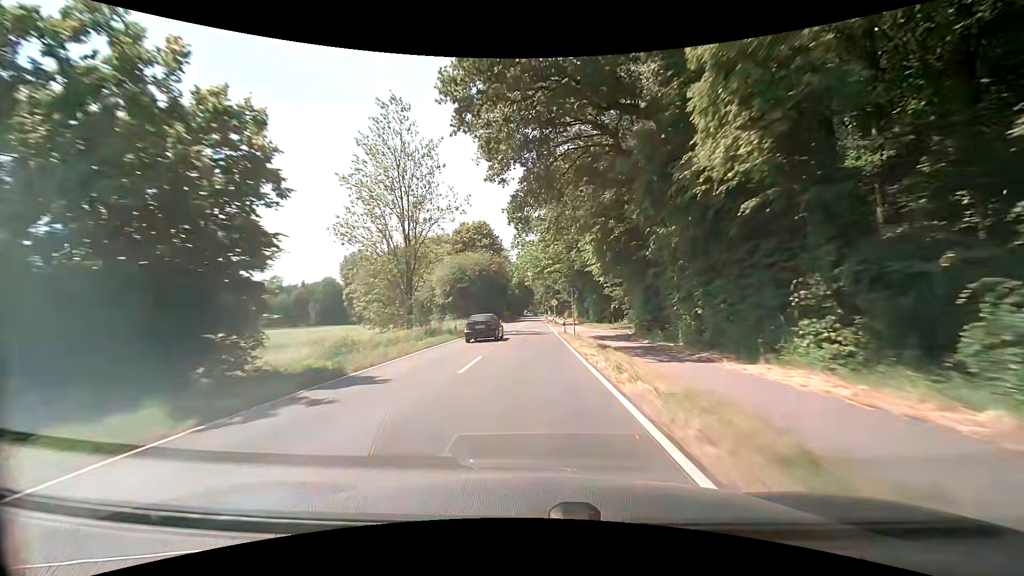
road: secondary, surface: asphalt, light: Day
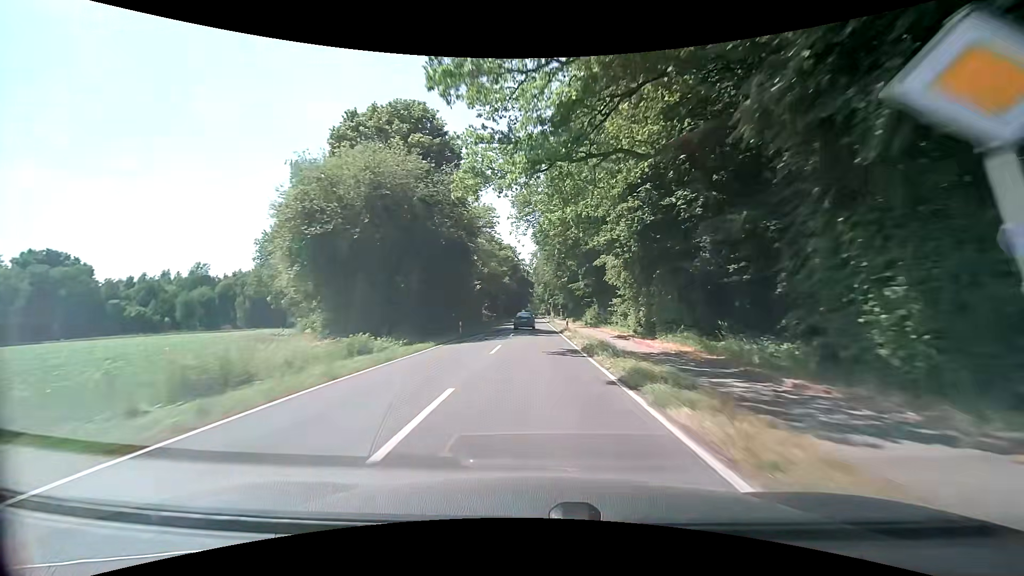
(-0.4, +54.8) m; 0°
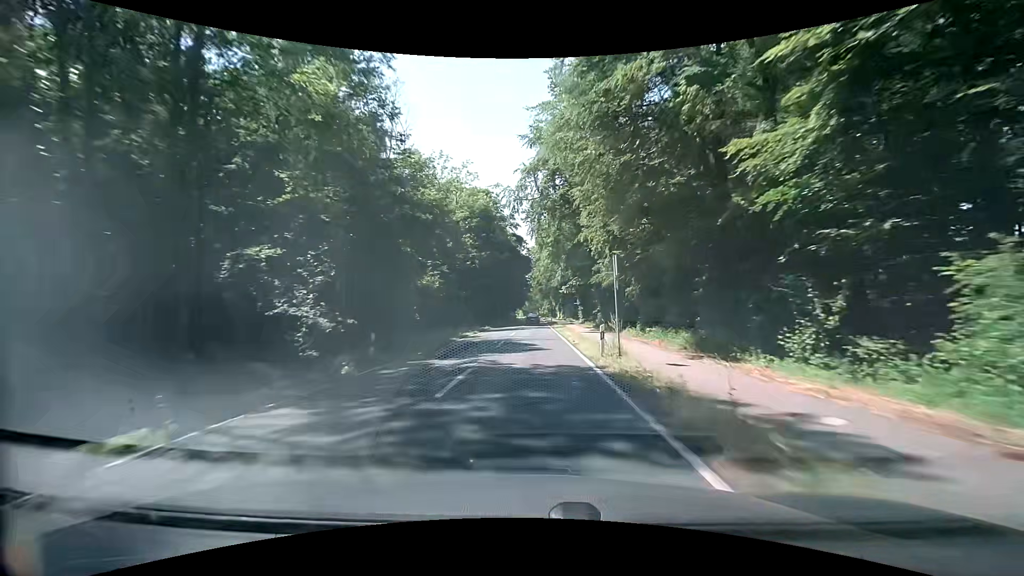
(+0.6, +68.6) m; 0°
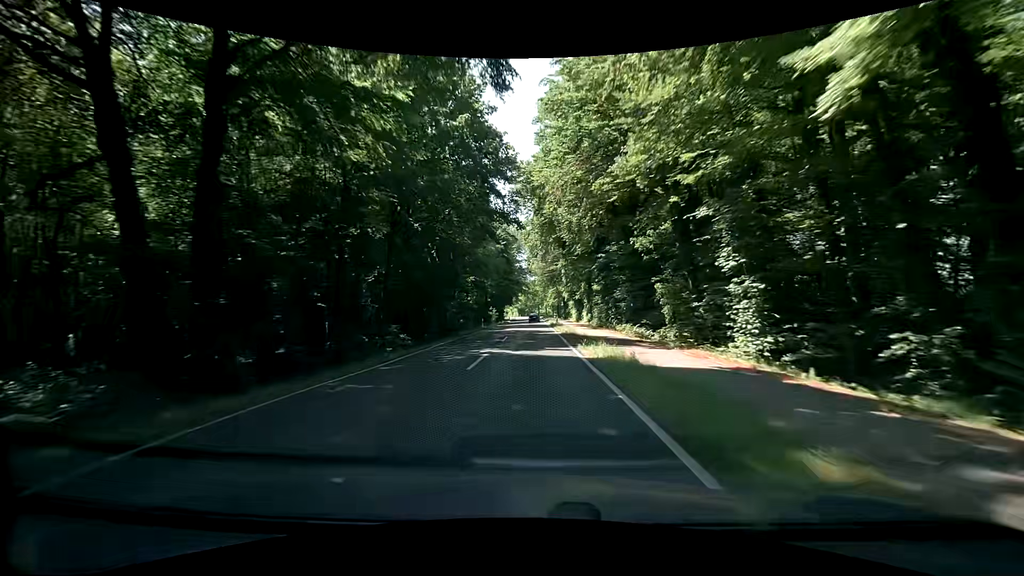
(+0.4, +68.0) m; 0°
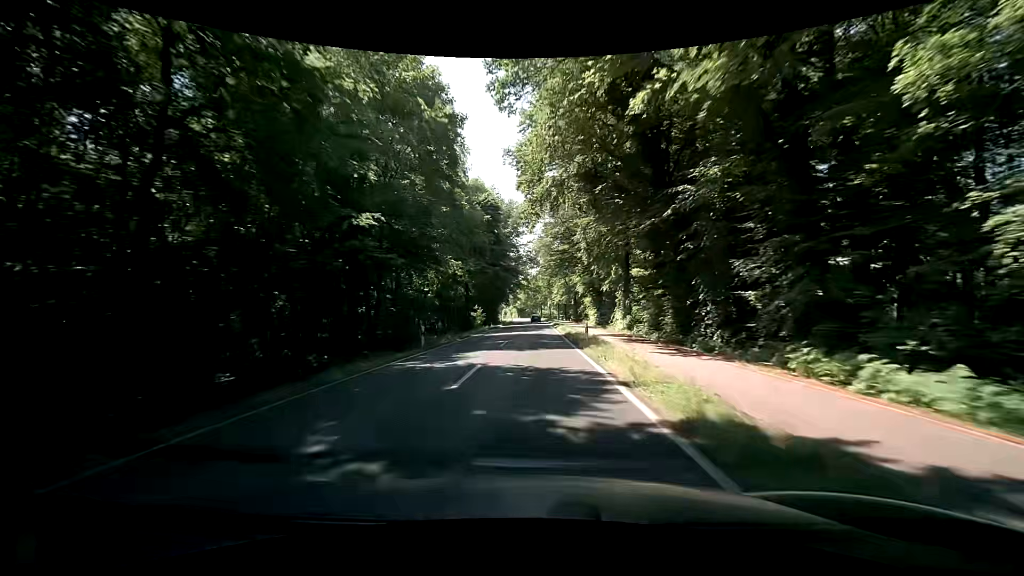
(+0.2, +27.0) m; 0°
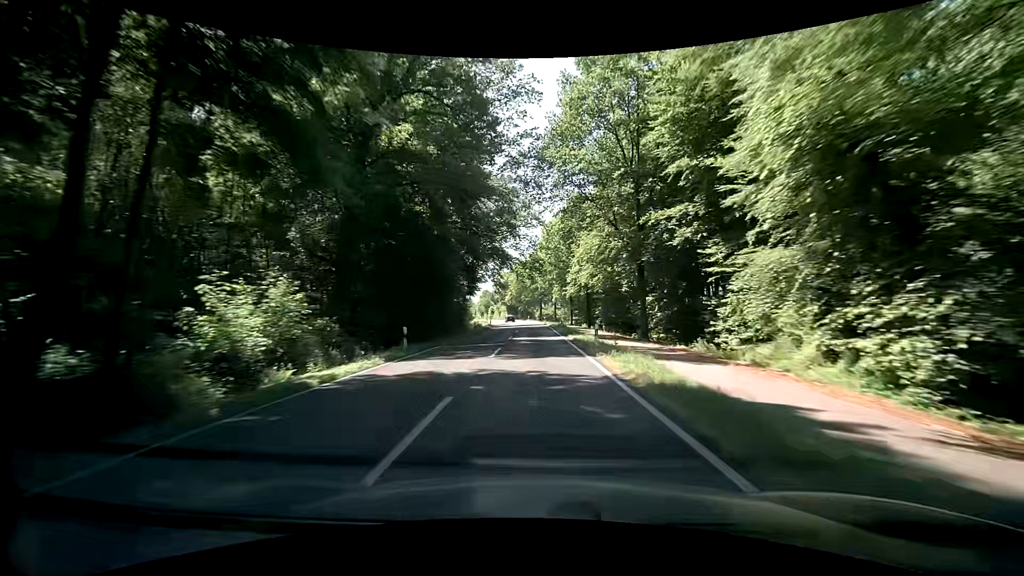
(0.0, +52.9) m; 0°
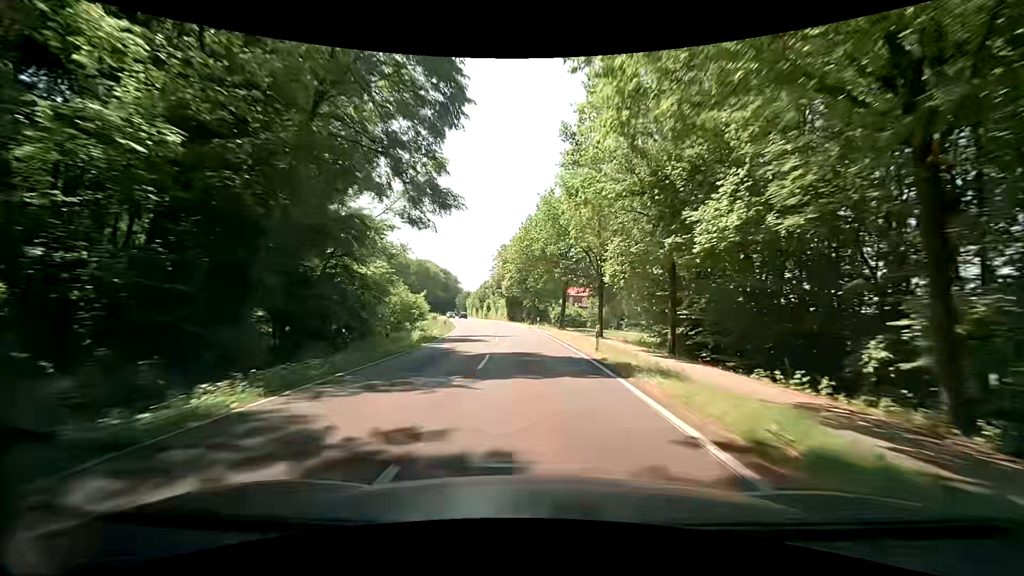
(-0.2, +51.5) m; -1°
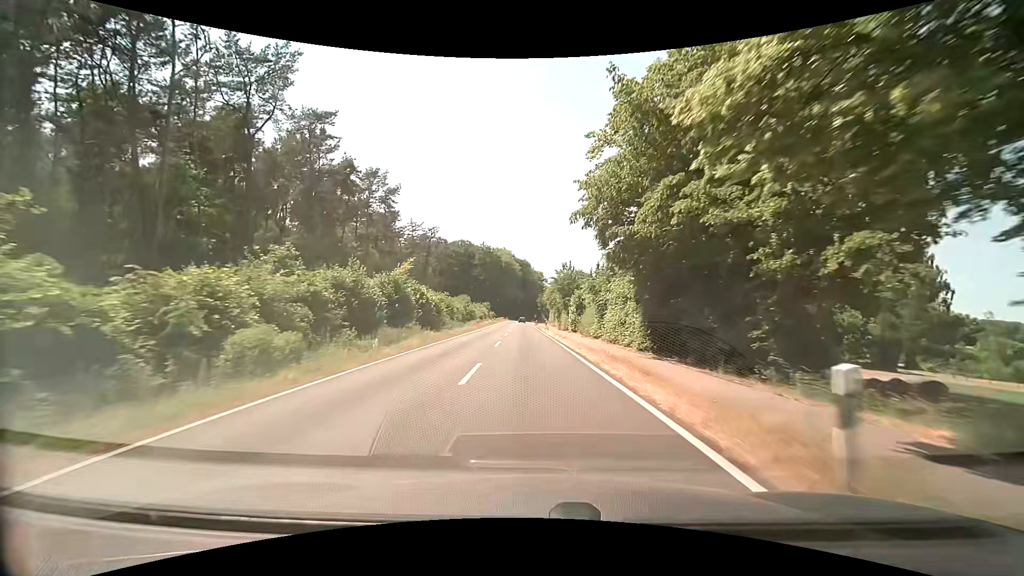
(-5.4, +62.3) m; -11°
(0, +10) (0, +20) (-1, +30) (-1, +40) (-1, +50) (-1, +60) (-2, +70) (-2, +80) (-2, +90) (-2, +100) m
